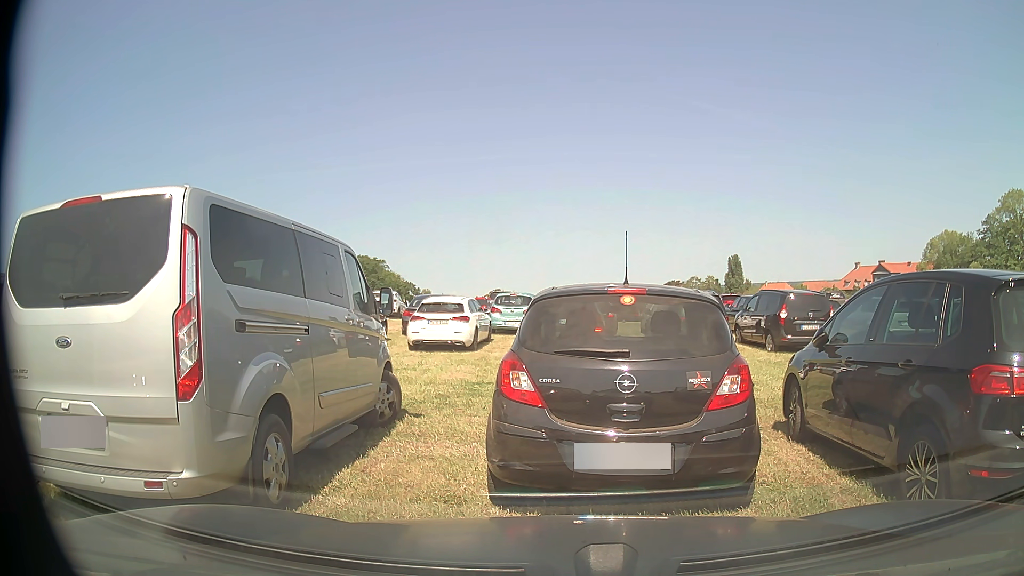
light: Day
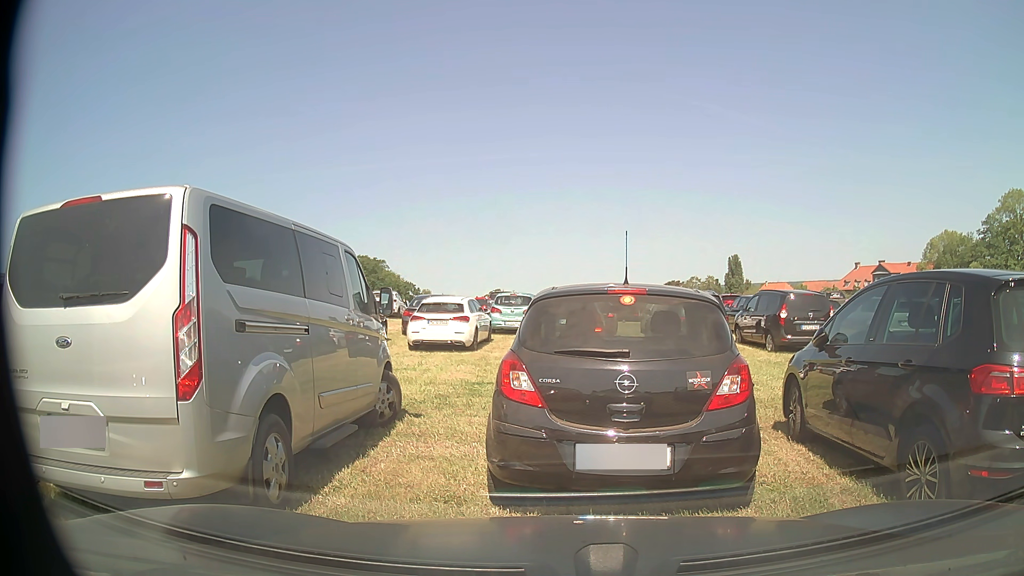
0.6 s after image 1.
(0.0, 0.0) m; 0°
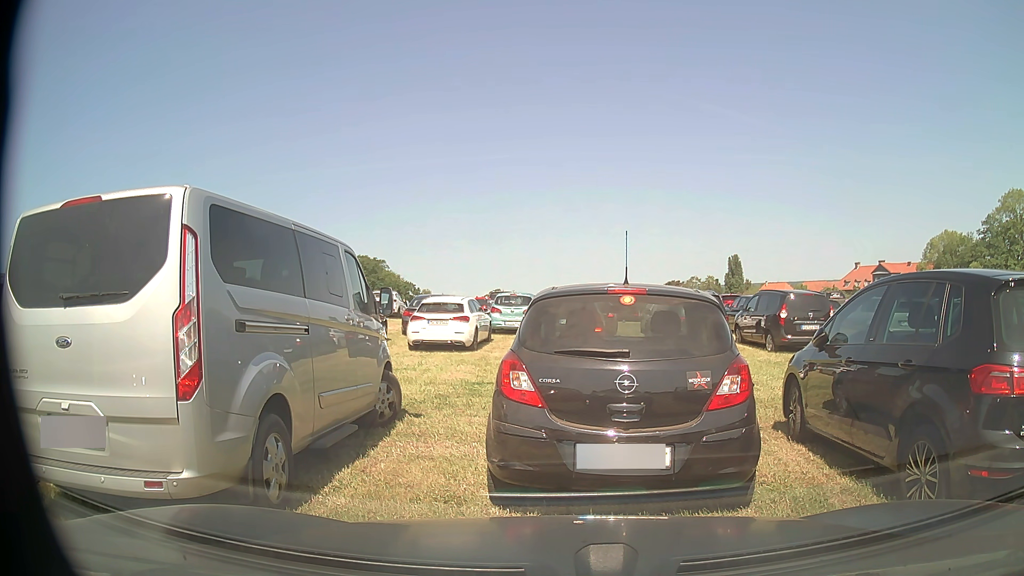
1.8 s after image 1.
(0.0, 0.0) m; 0°
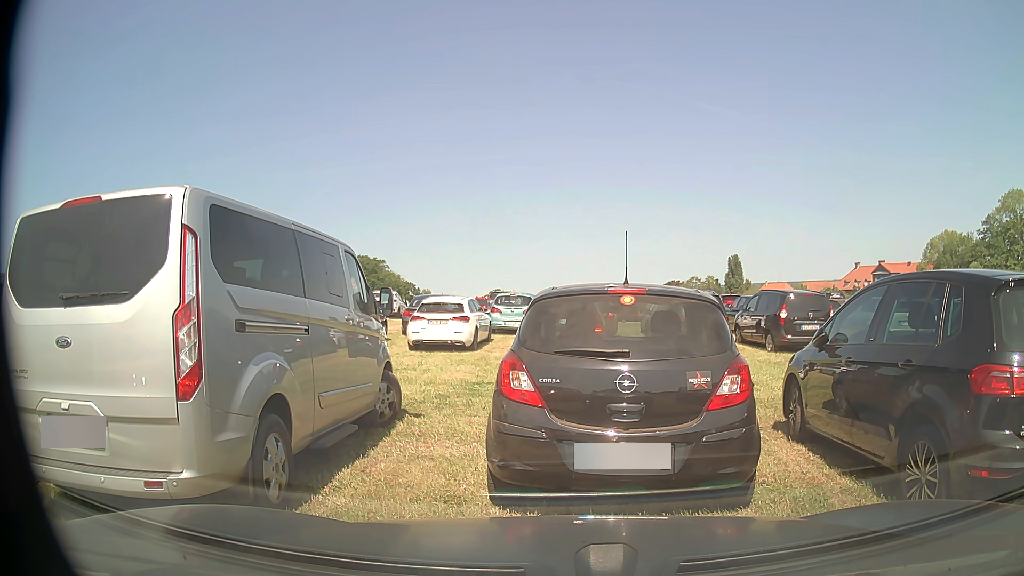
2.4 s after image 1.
(0.0, 0.0) m; 0°
